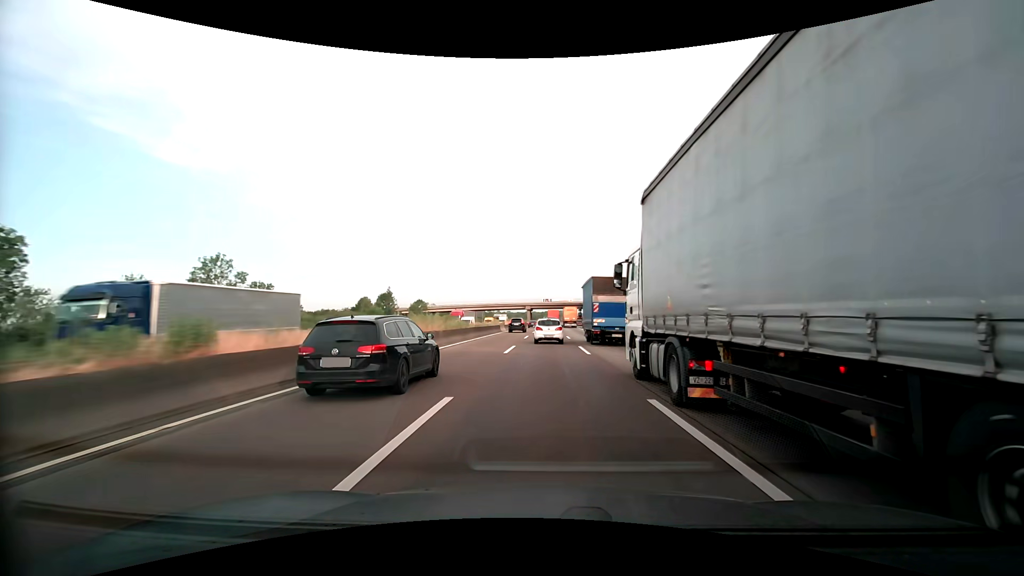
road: motorway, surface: asphalt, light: Day
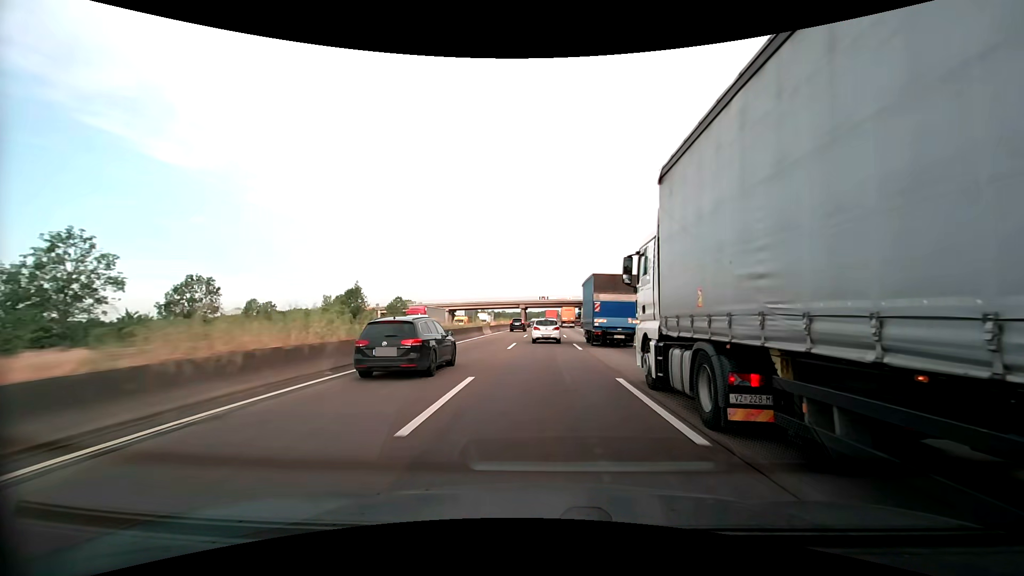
(+0.1, +14.9) m; +1°
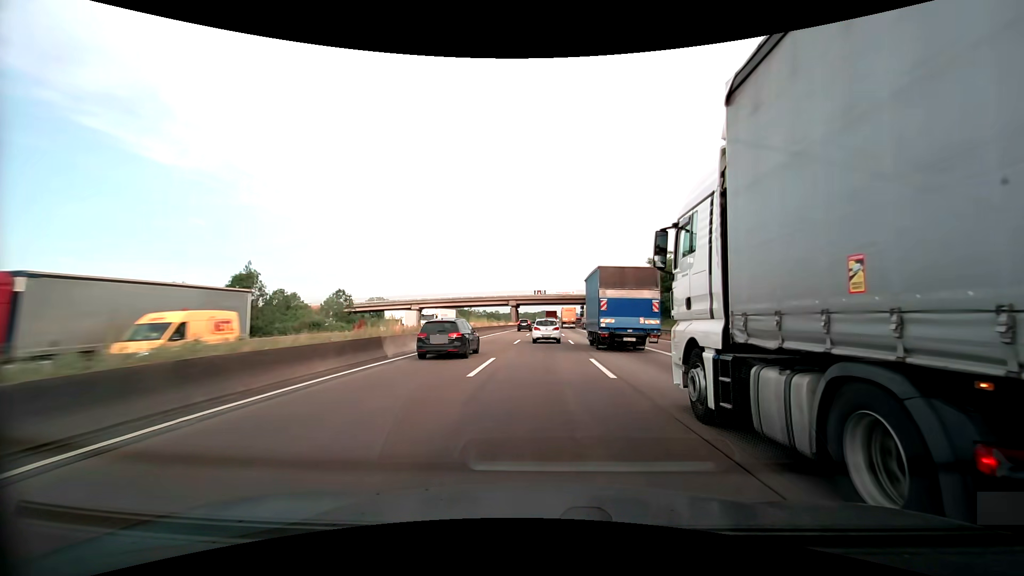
(+0.2, +29.8) m; 0°
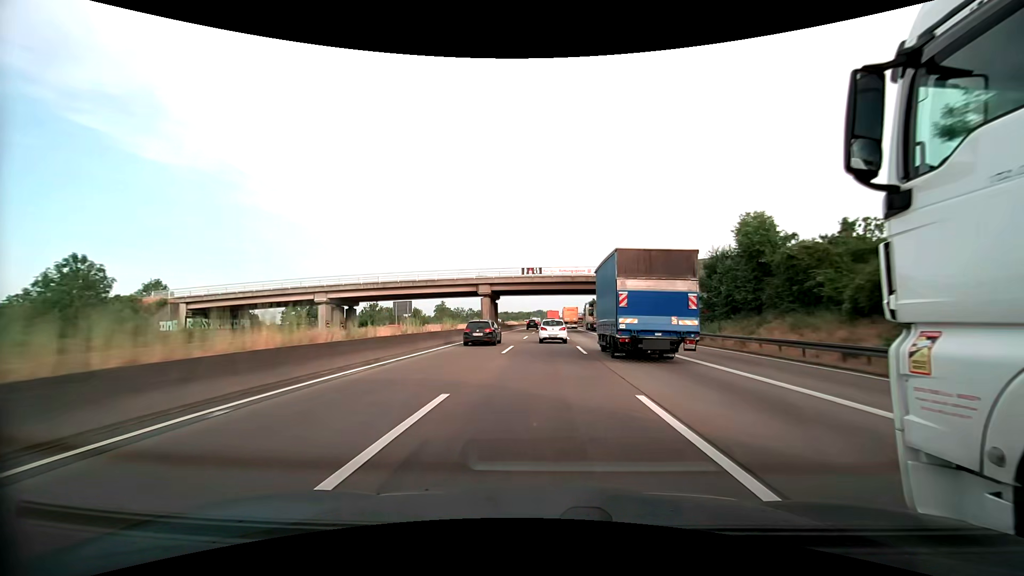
(+0.2, +44.9) m; 0°
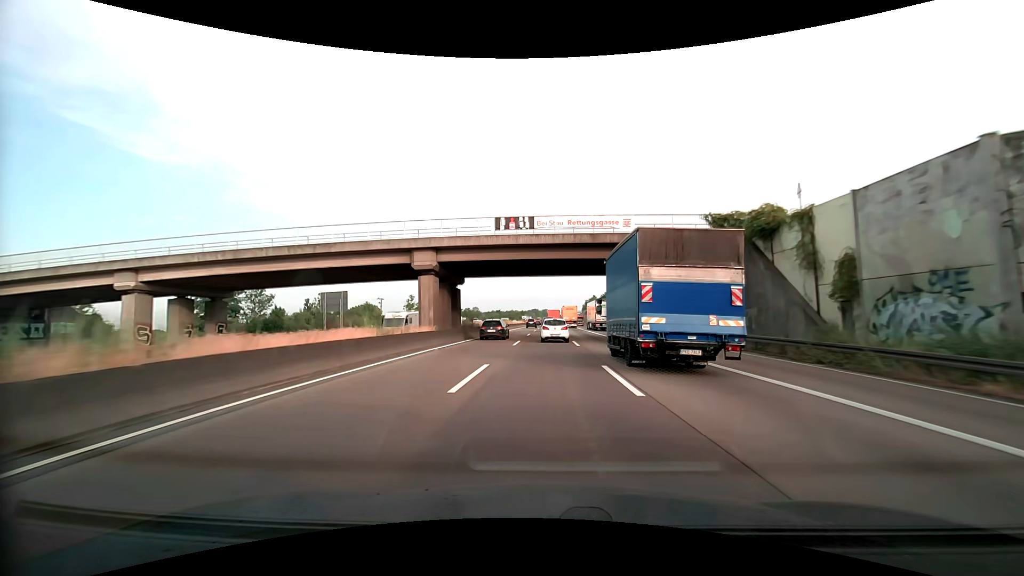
(+0.2, +29.9) m; +1°
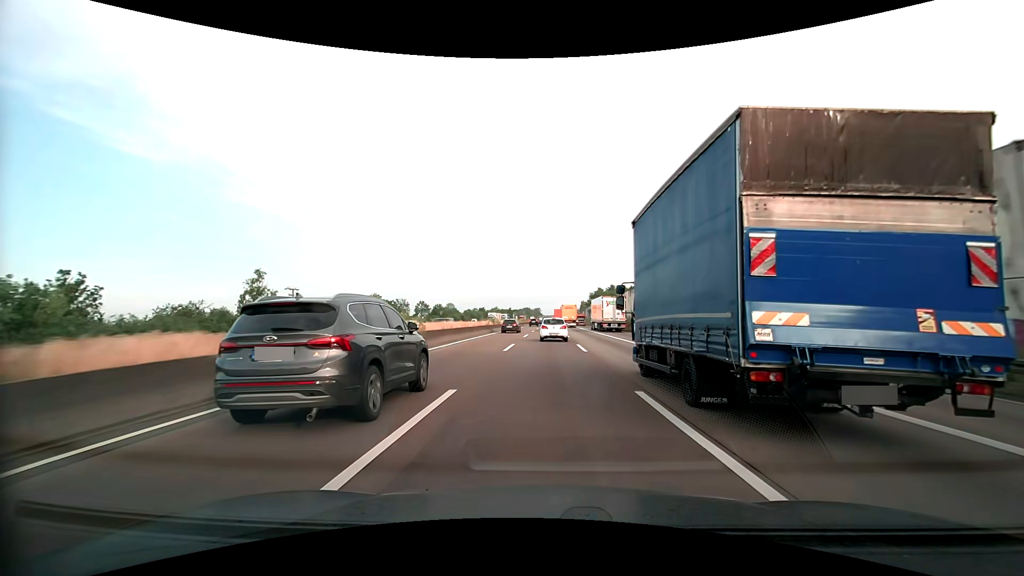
(0.0, +59.5) m; +1°
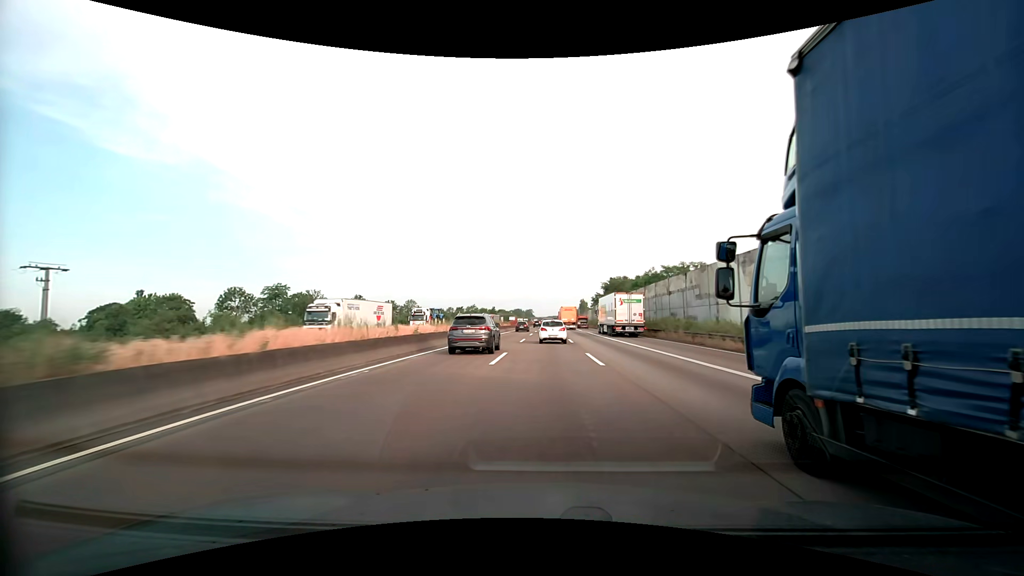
(+0.4, +59.9) m; +1°
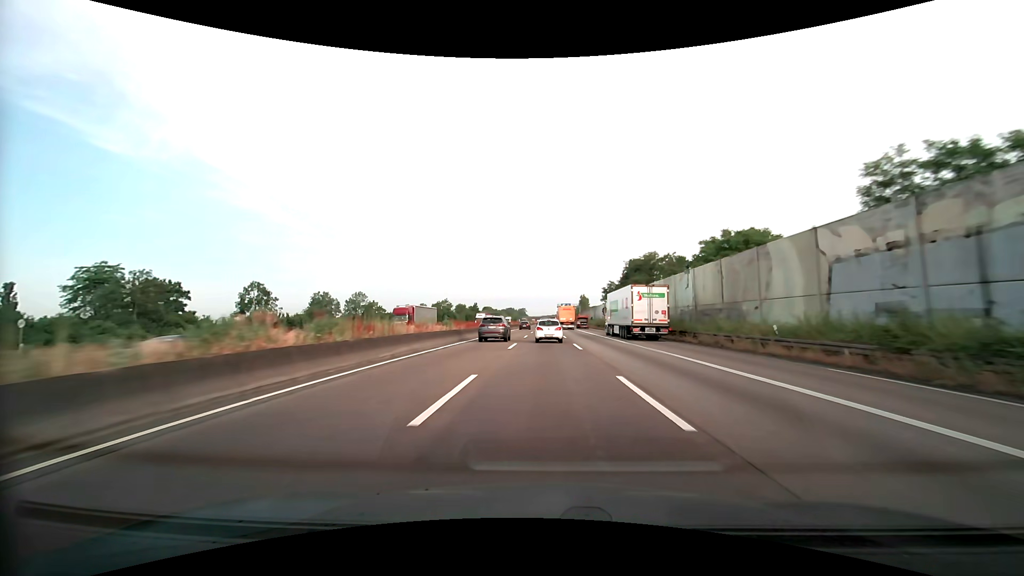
(+0.2, +45.3) m; 0°
(0, +10) (0, +20) (0, +30) (0, +40) (0, +50) (+1, +60) (+1, +70) (+1, +80) (+1, +90) (+1, +100) m
